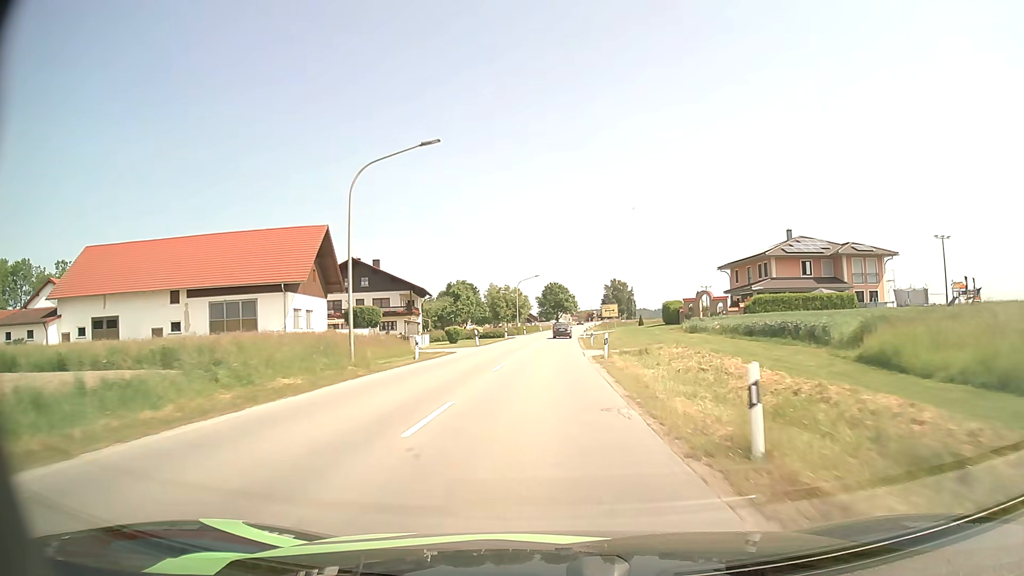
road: secondary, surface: asphalt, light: Day
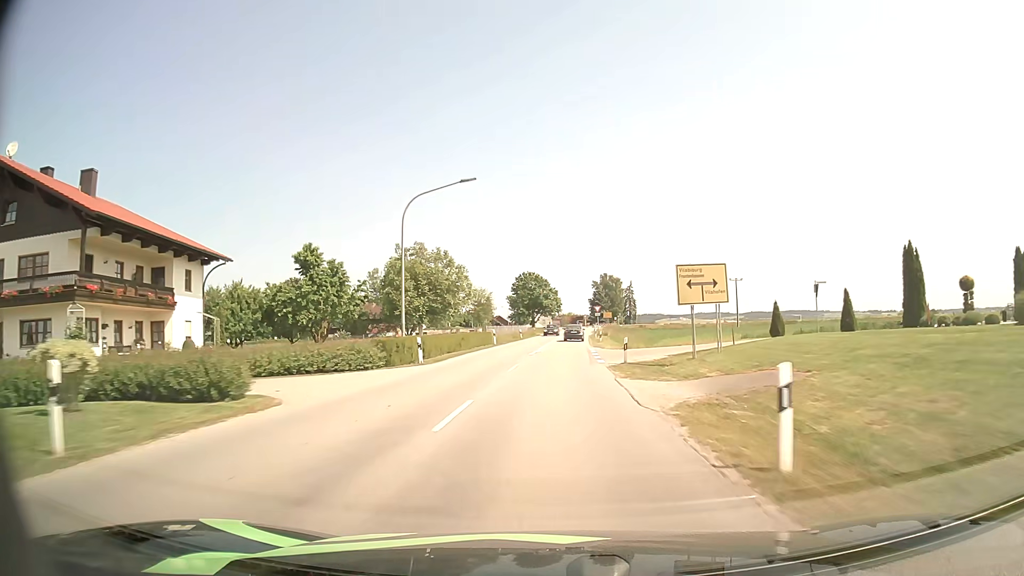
(+0.8, +59.4) m; +2°
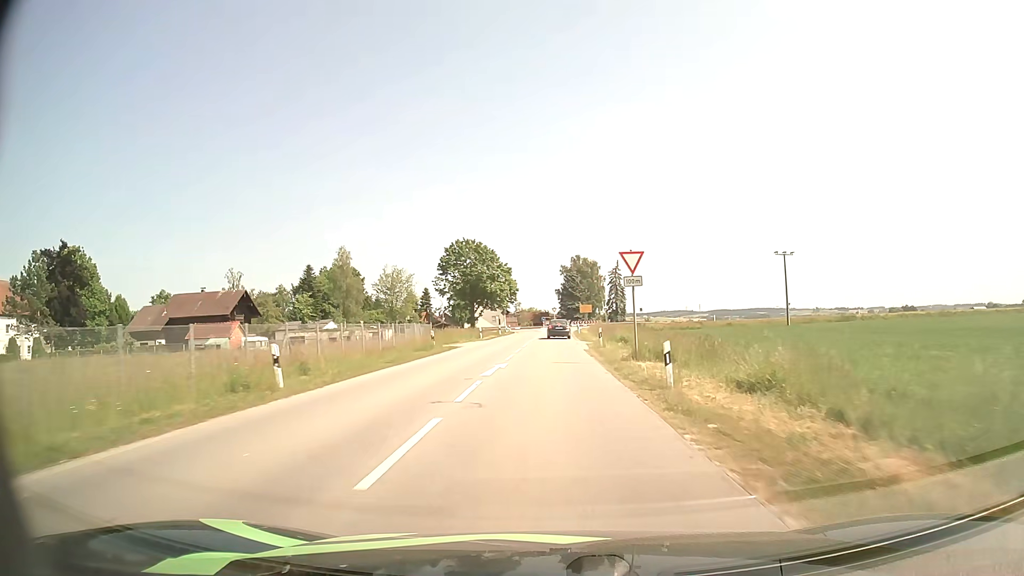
(+1.8, +57.0) m; +3°
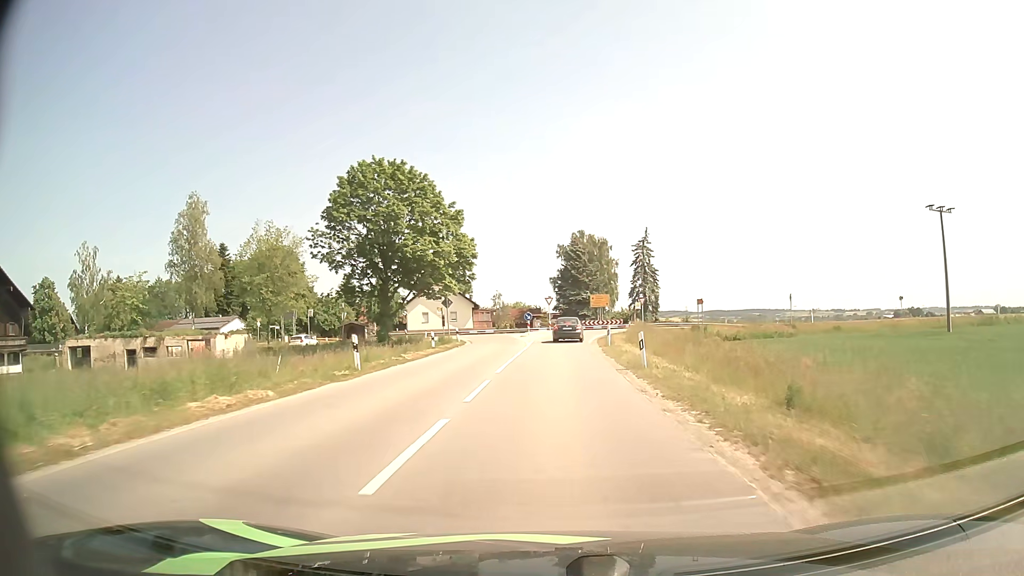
(+0.1, +47.5) m; 0°
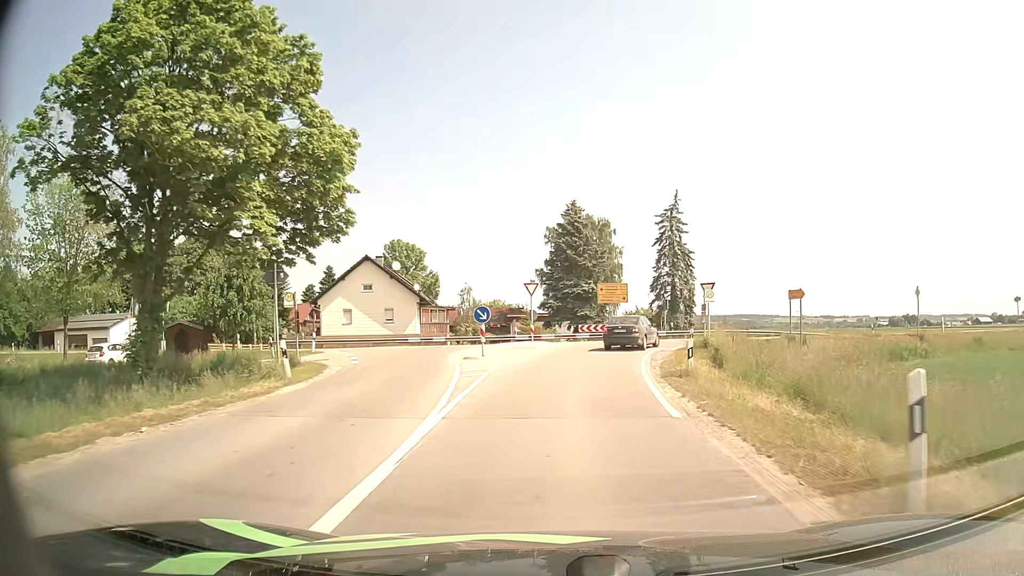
(+0.2, +28.1) m; +1°
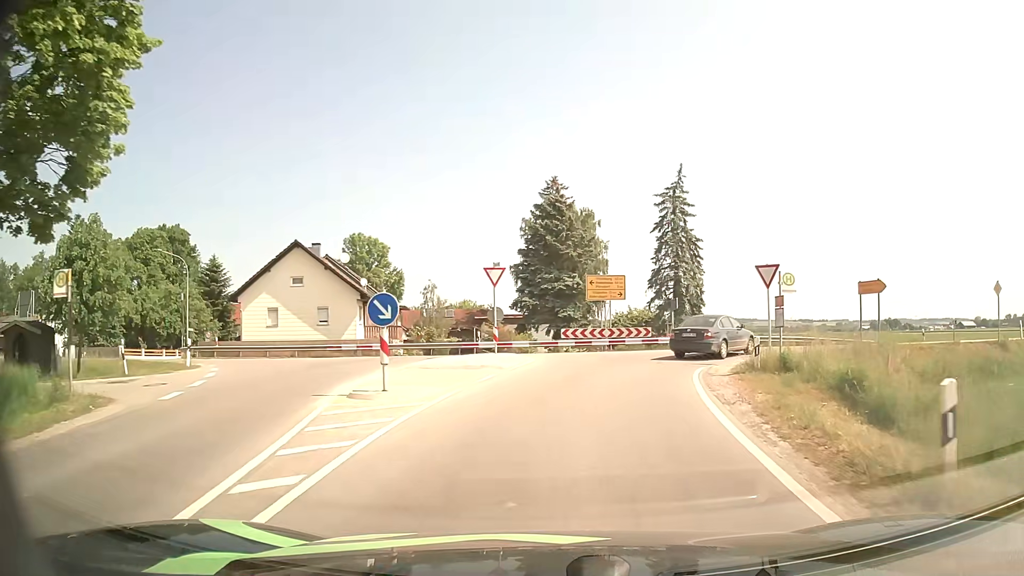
(+0.2, +11.4) m; +2°
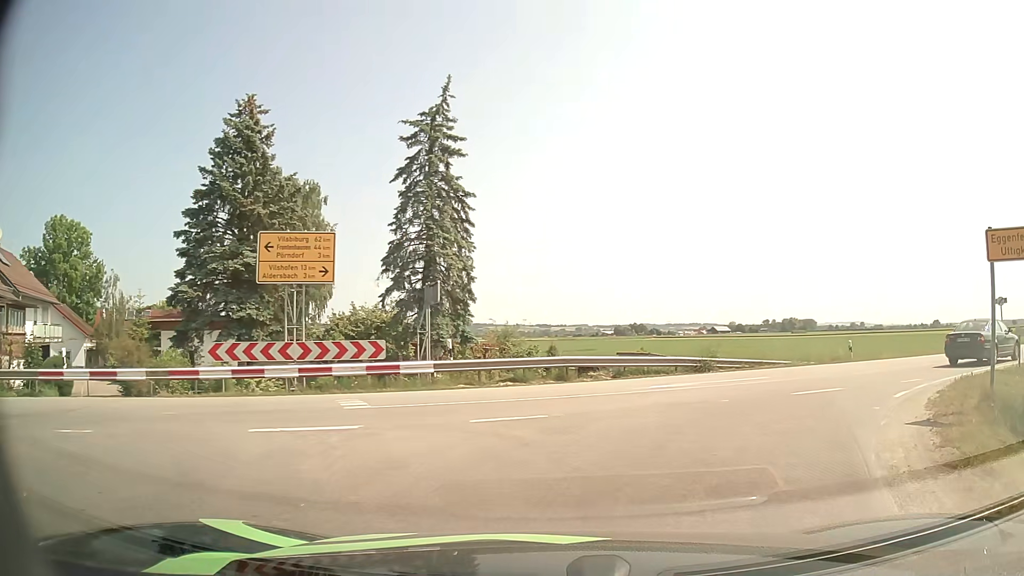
(+2.1, +18.9) m; +22°
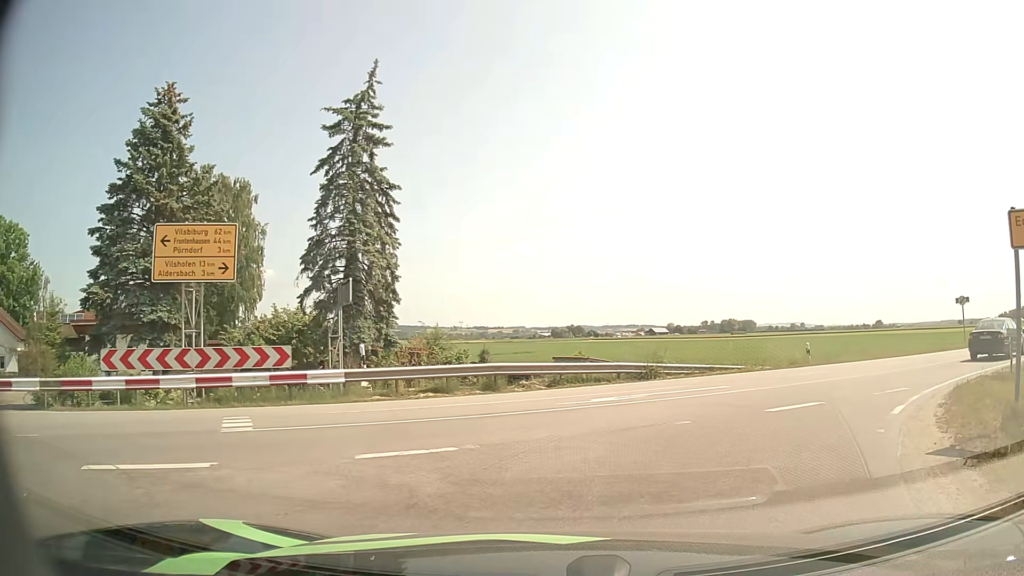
(+0.1, +2.1) m; +5°
(+2, +10) (+8, +17) (+16, +23) (+25, +29) (+33, +35) (+41, +41) (+49, +47) (+57, +53) (+65, +59) (+73, +65) m
